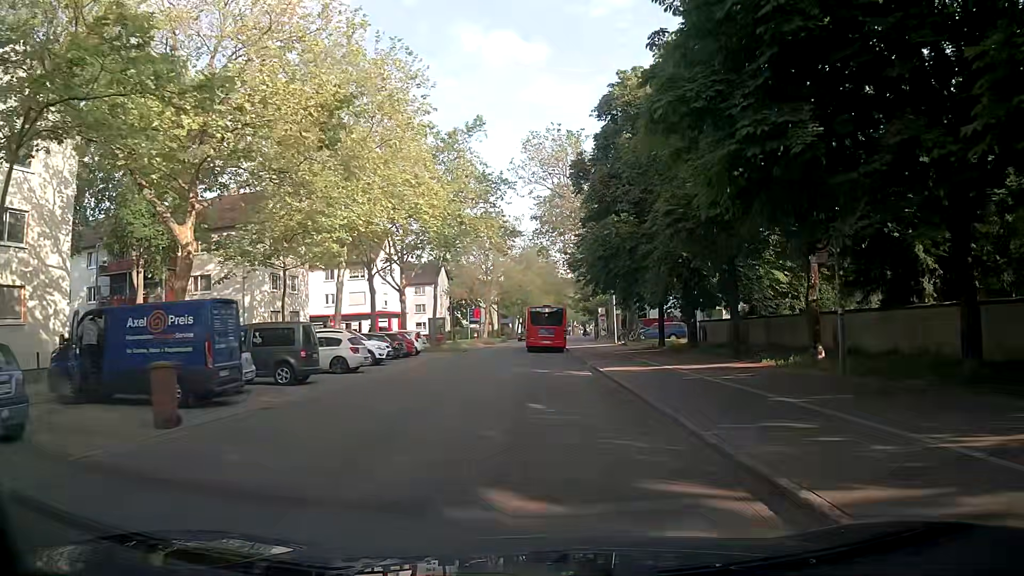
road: secondary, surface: asphalt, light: Day
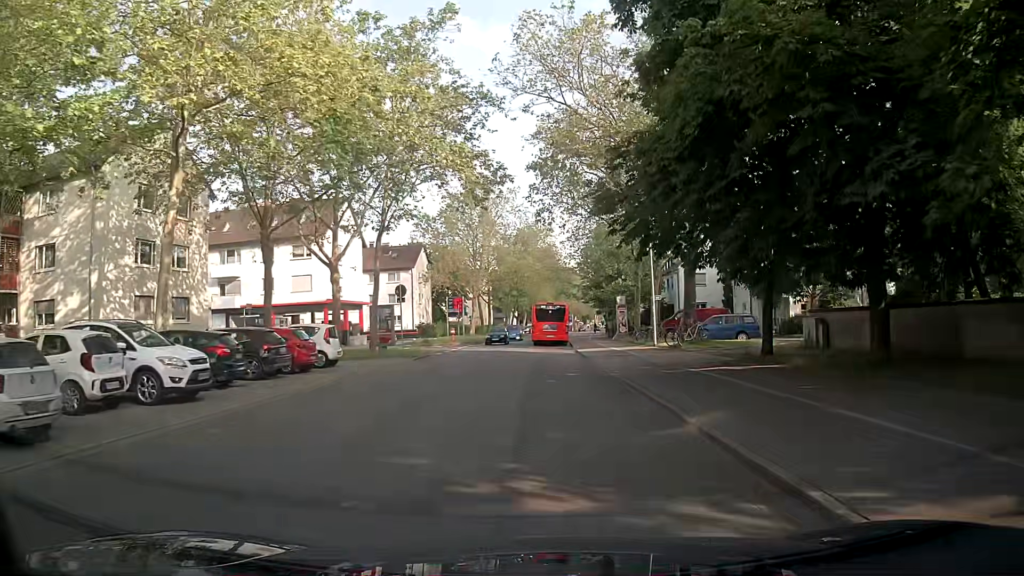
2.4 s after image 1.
(+0.1, +17.9) m; -2°
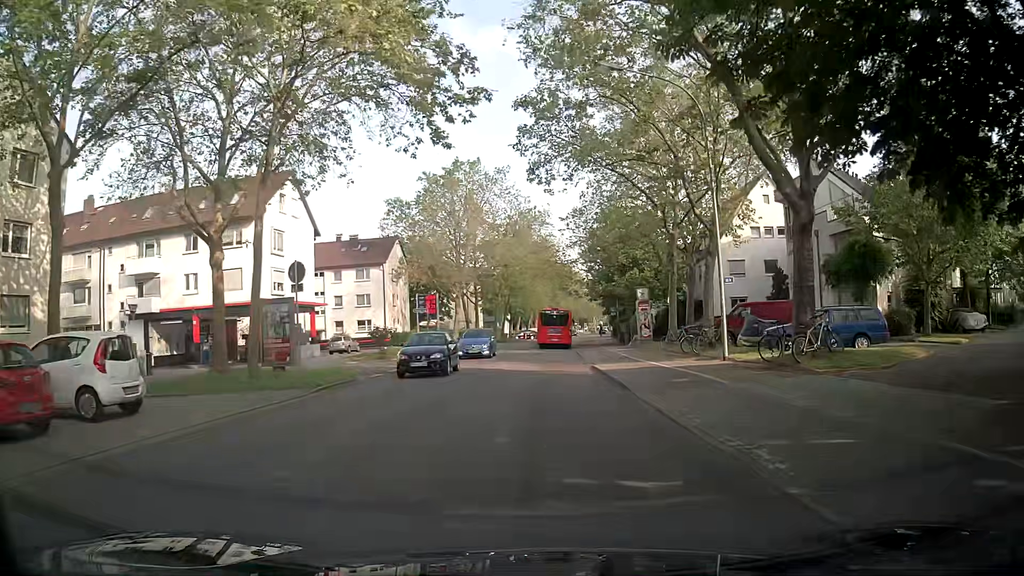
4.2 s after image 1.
(+0.7, +13.5) m; +4°
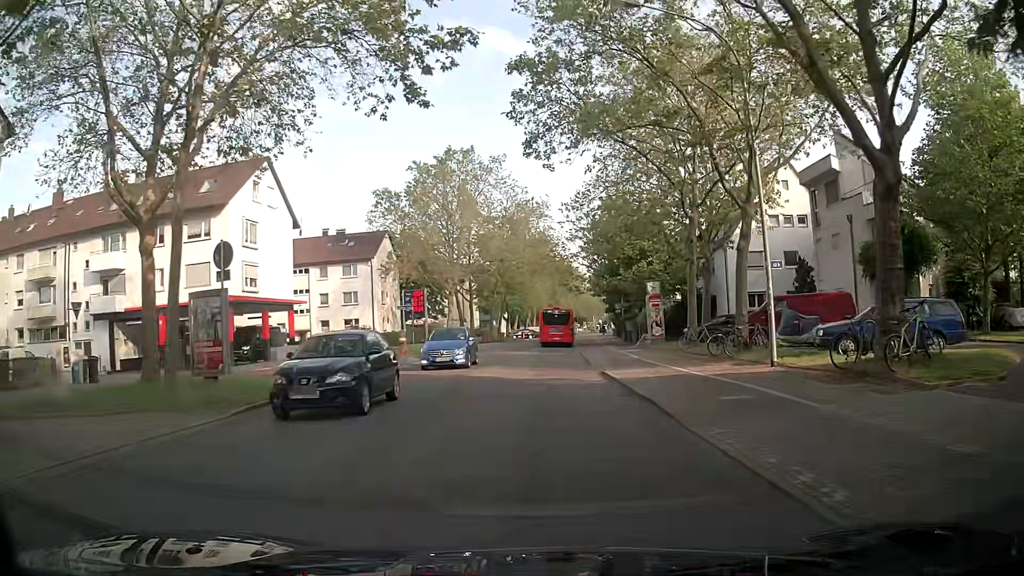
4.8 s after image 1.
(0.0, +4.5) m; 0°
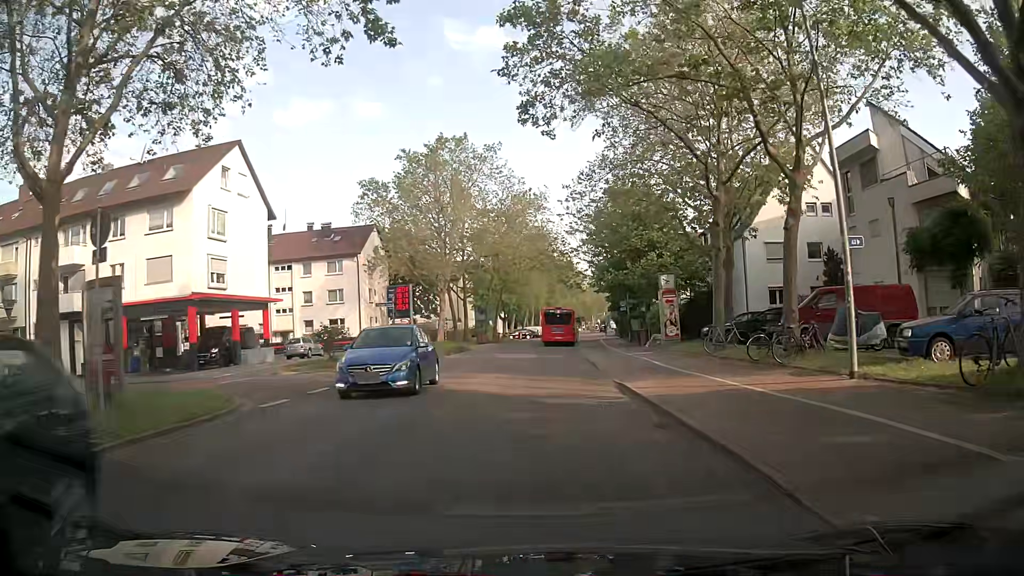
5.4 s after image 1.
(-0.1, +4.5) m; +1°
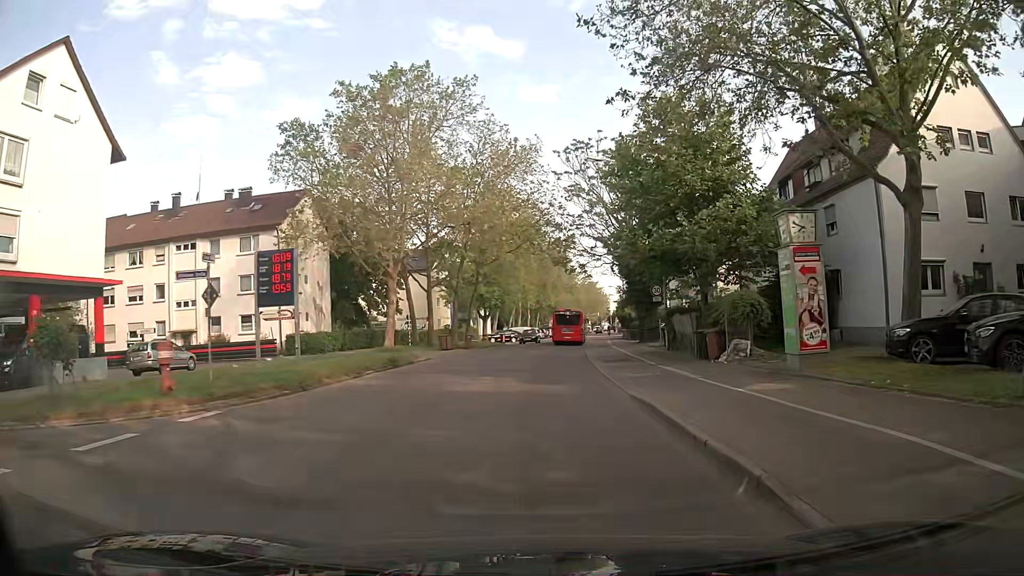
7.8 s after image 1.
(-0.1, +18.1) m; -1°
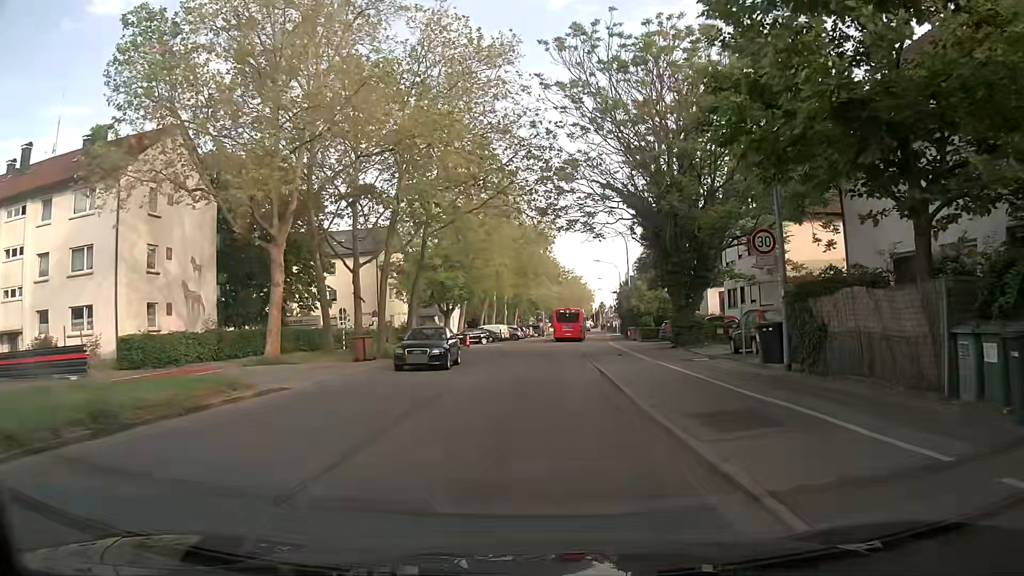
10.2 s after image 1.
(+0.4, +17.9) m; +2°
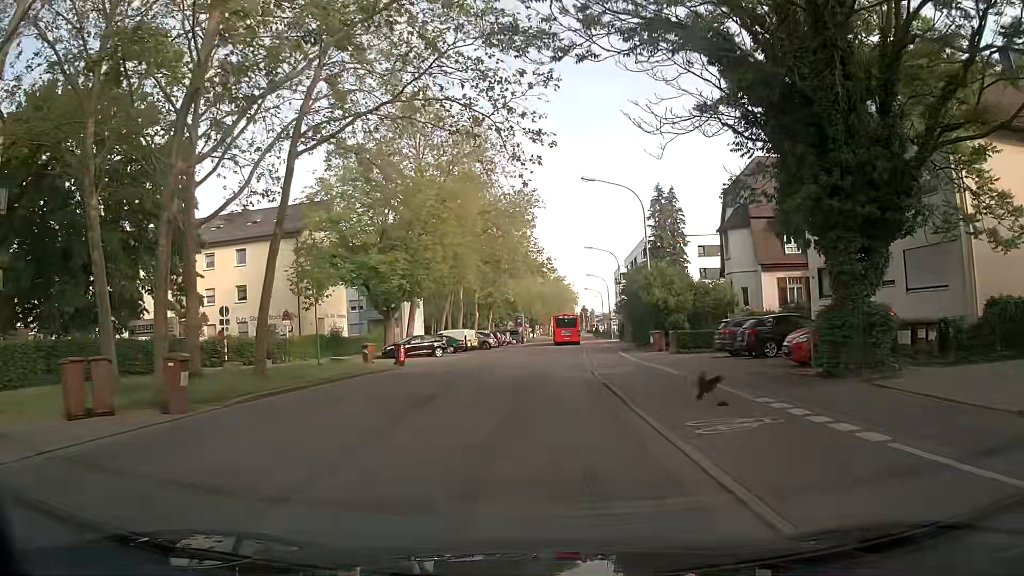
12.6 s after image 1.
(+0.2, +17.9) m; +1°
(0, +10) (+1, +20) (+1, +30) (+2, +40) (+2, +50) (+3, +60) (+4, +70) (+5, +80) (+5, +90) (+6, +100) m
